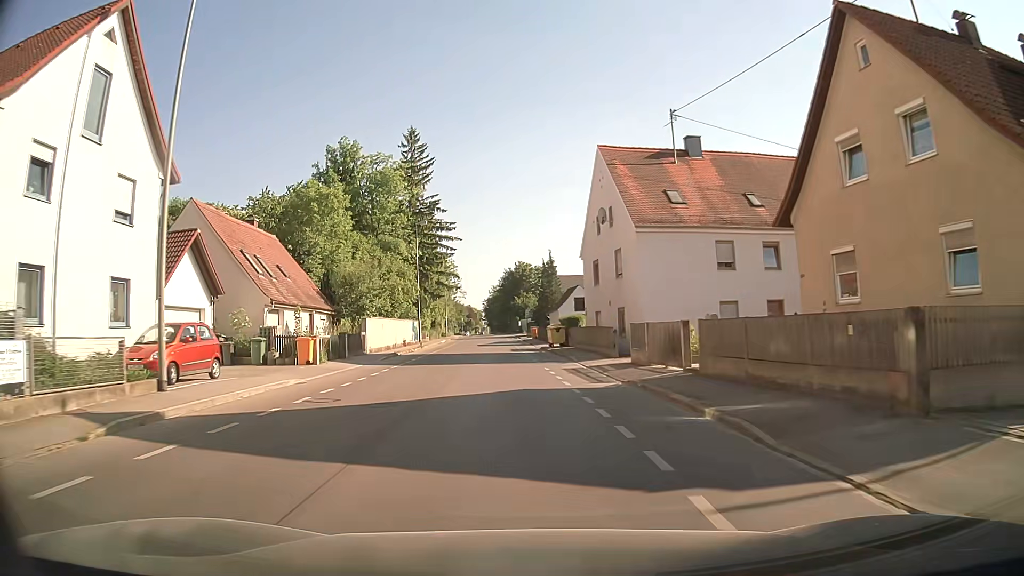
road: secondary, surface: asphalt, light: Day
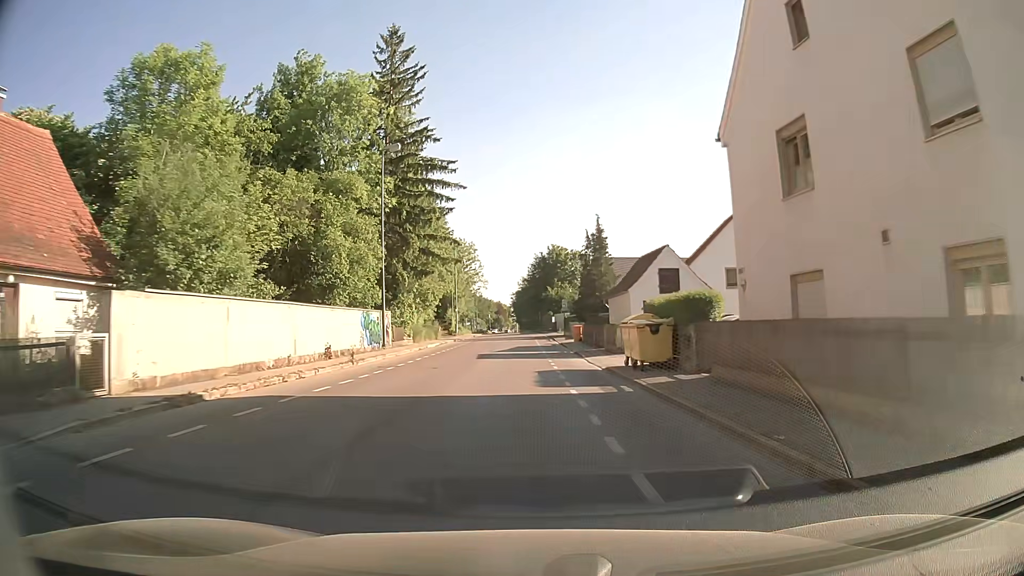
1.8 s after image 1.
(-0.8, +25.3) m; -3°
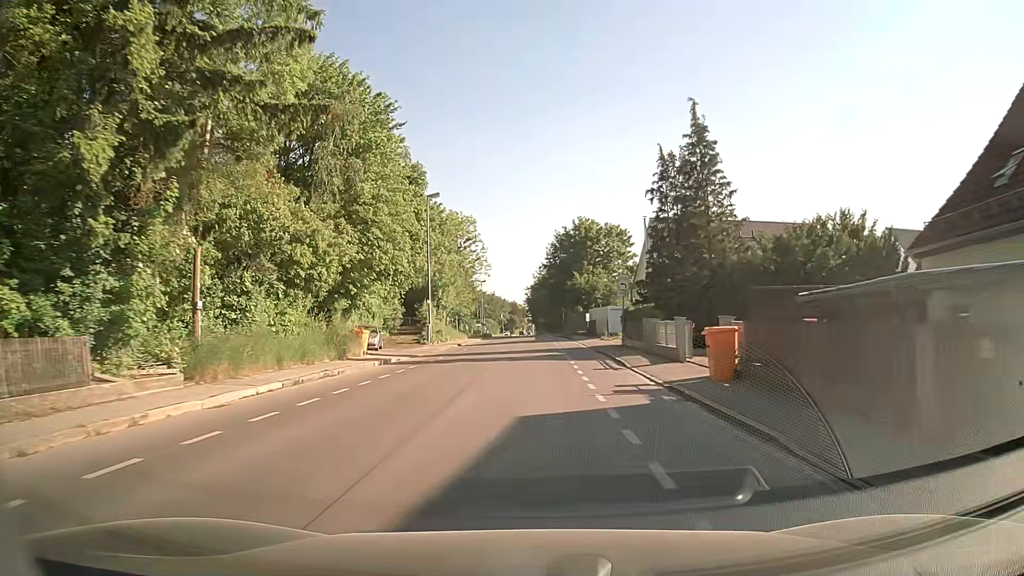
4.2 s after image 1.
(-0.7, +31.4) m; -1°
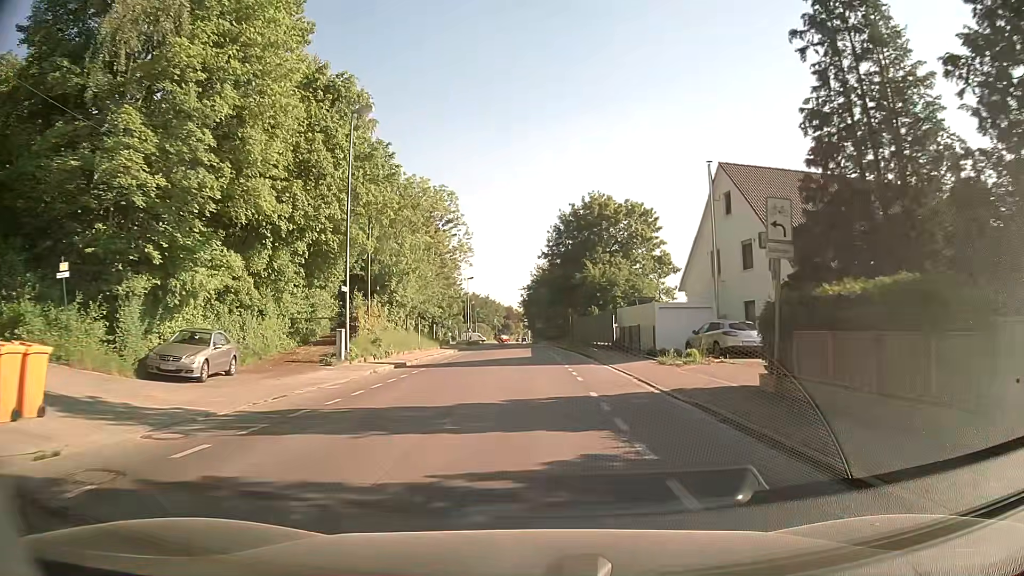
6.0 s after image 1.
(0.0, +20.5) m; +1°
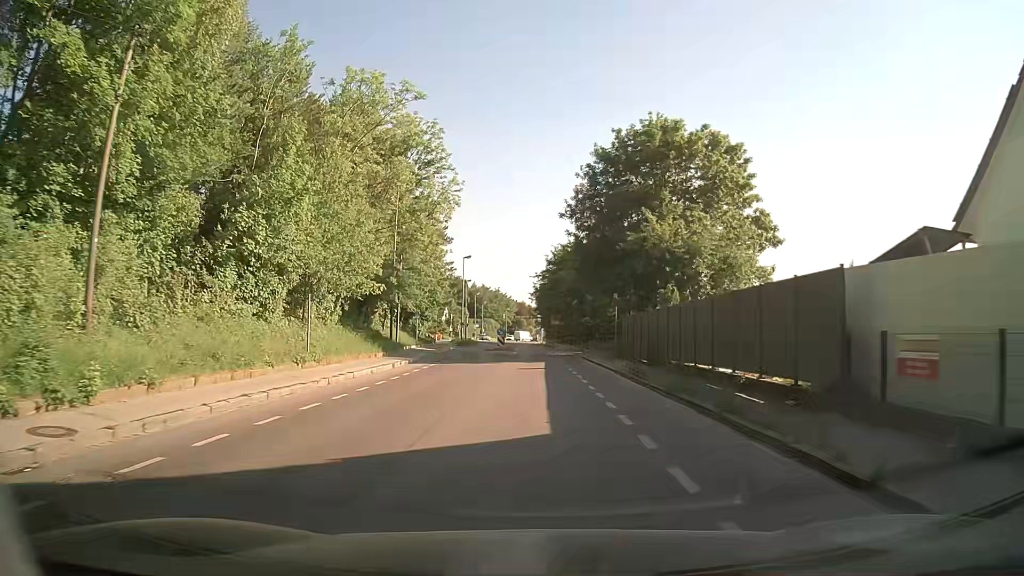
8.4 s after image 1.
(-0.3, +25.4) m; -1°
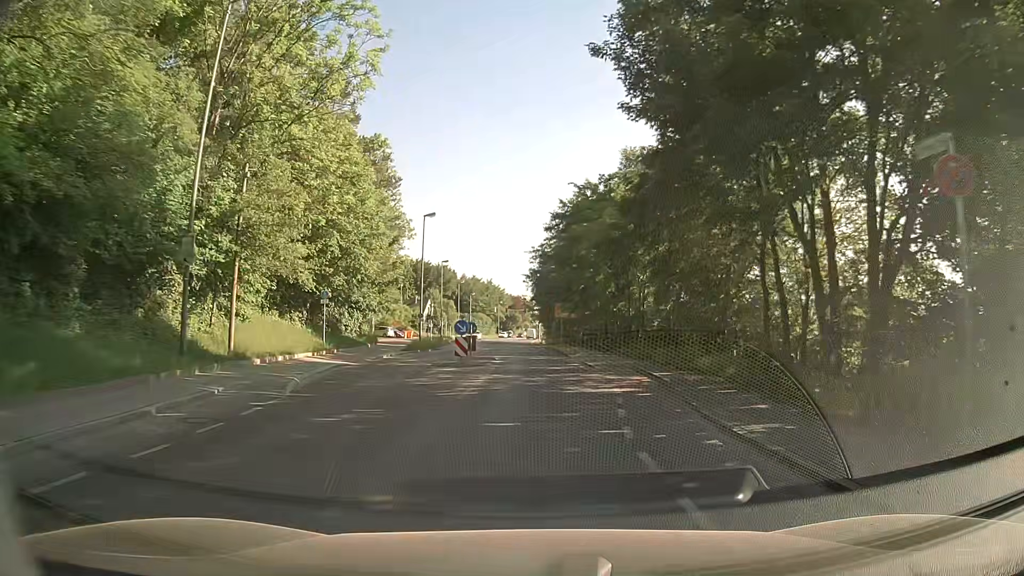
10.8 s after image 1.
(-0.1, +27.4) m; 0°
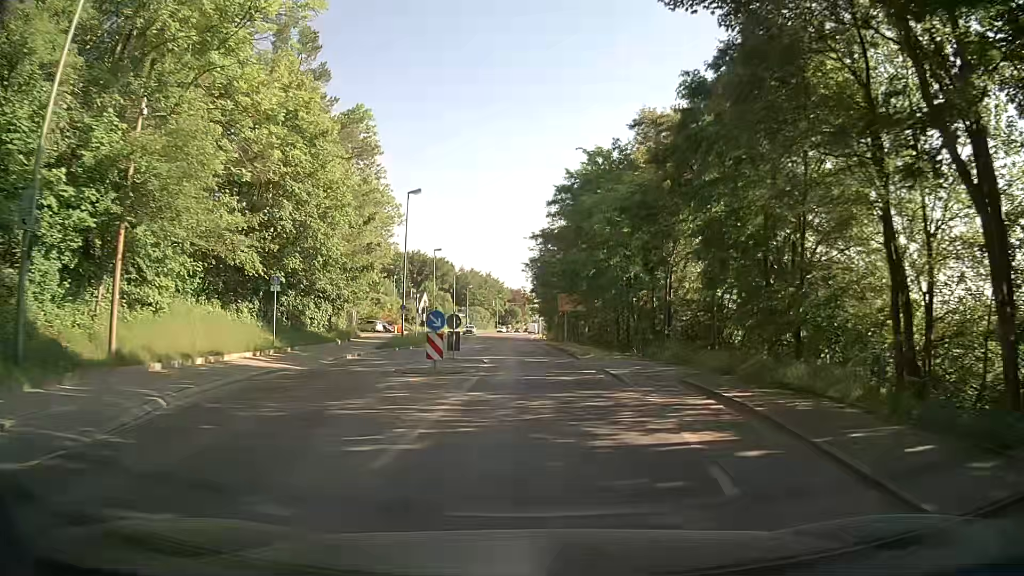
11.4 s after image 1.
(0.0, +7.1) m; 0°
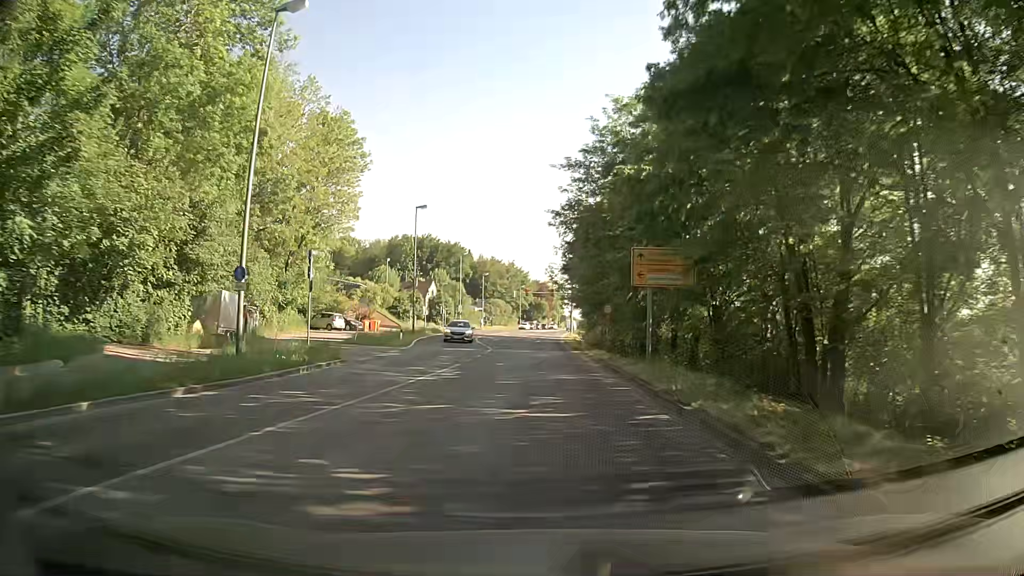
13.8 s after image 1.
(-0.3, +28.5) m; -3°
(0, +10) (0, +20) (0, +30) (0, +40) (0, +50) (0, +60) (+1, +70) (+1, +80) (+2, +90) (+3, +100) m
